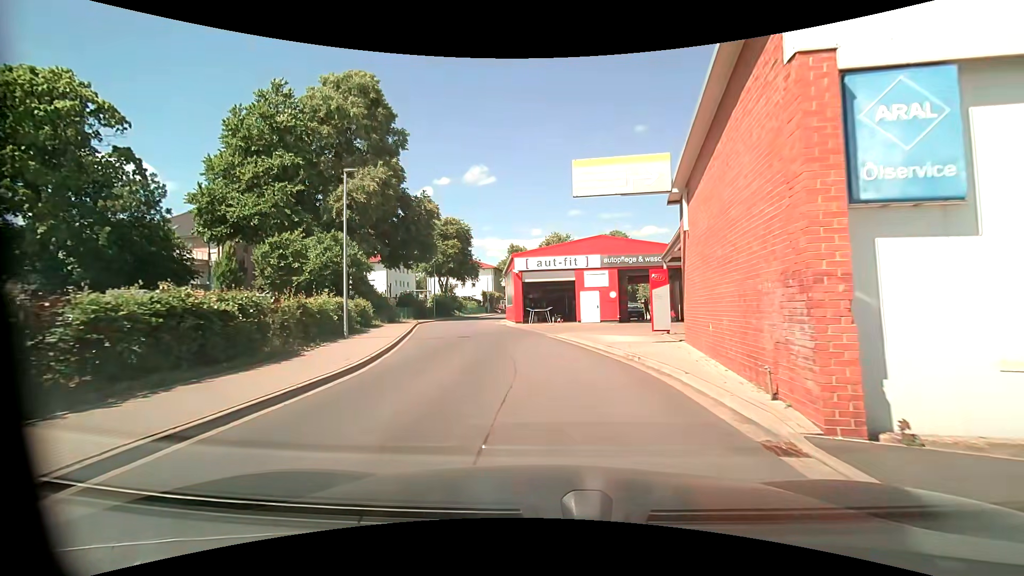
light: Day
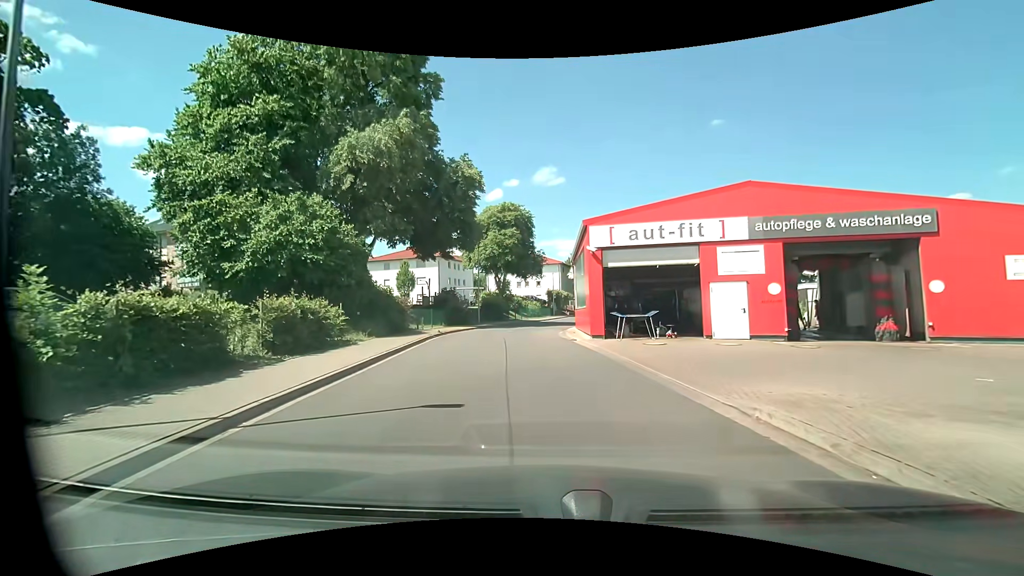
(-0.8, +13.2) m; -8°
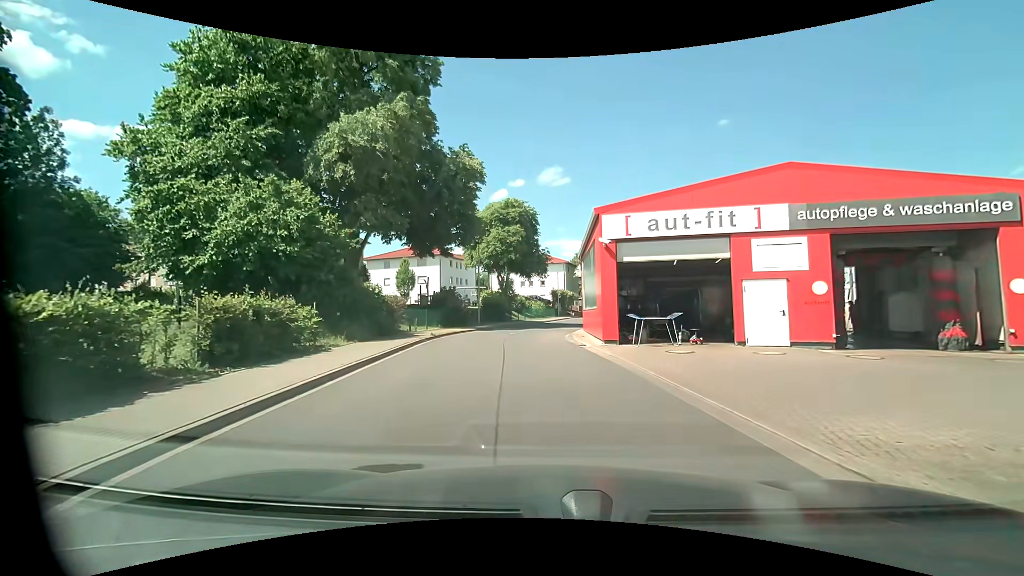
(0.0, +2.4) m; 0°
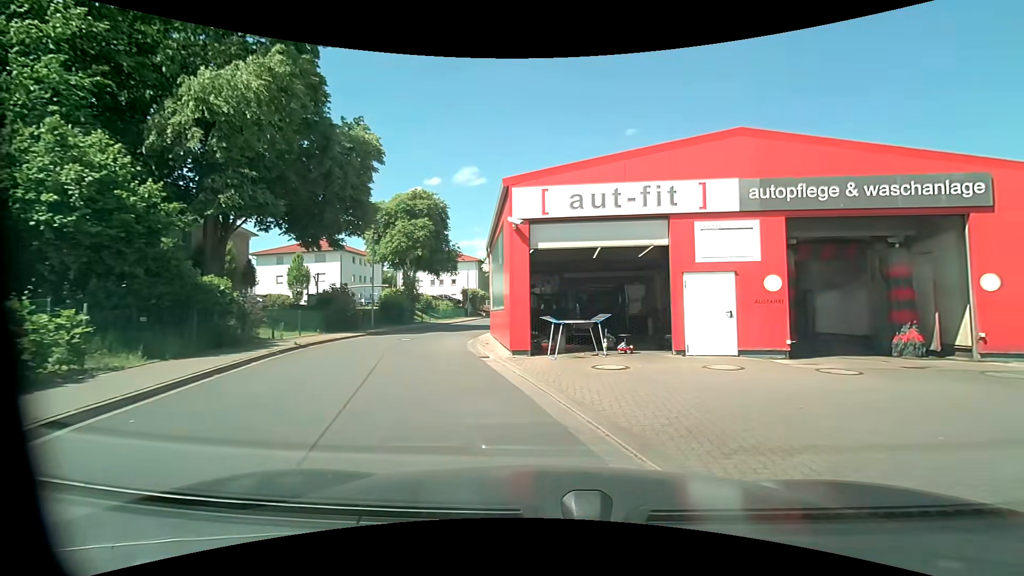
(+0.2, +4.1) m; +10°
